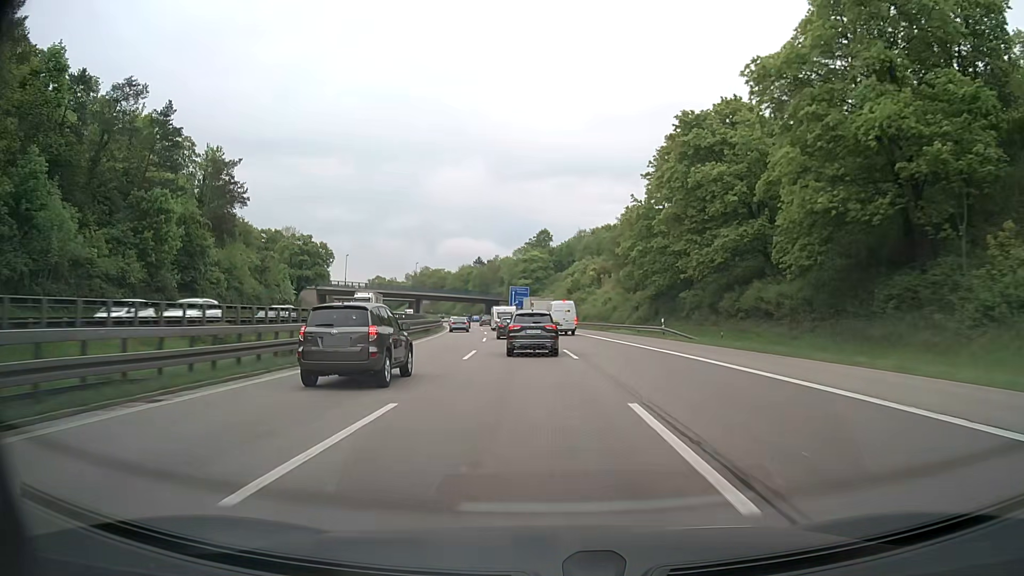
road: motorway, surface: asphalt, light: Day
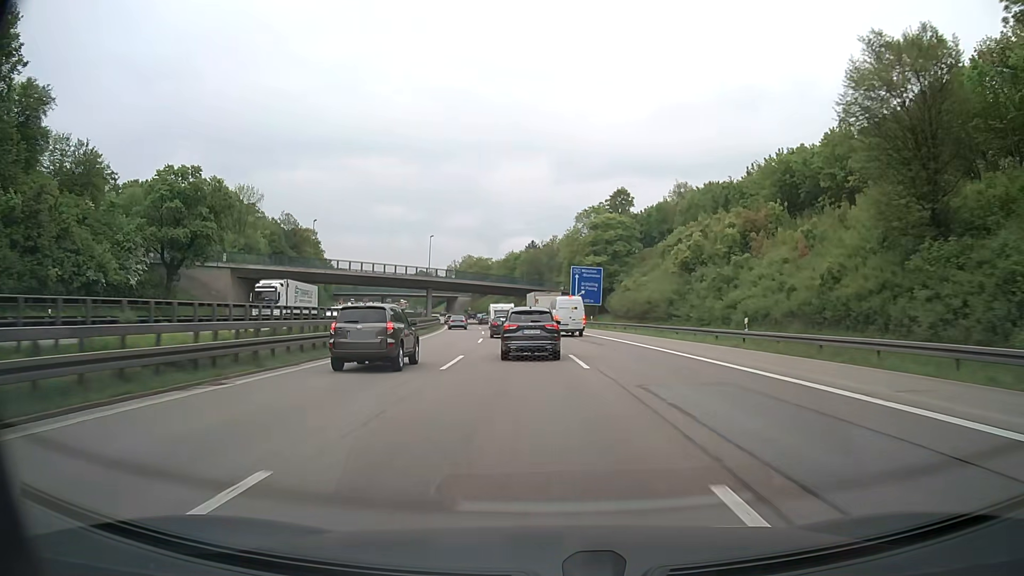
(-2.7, +59.2) m; -5°
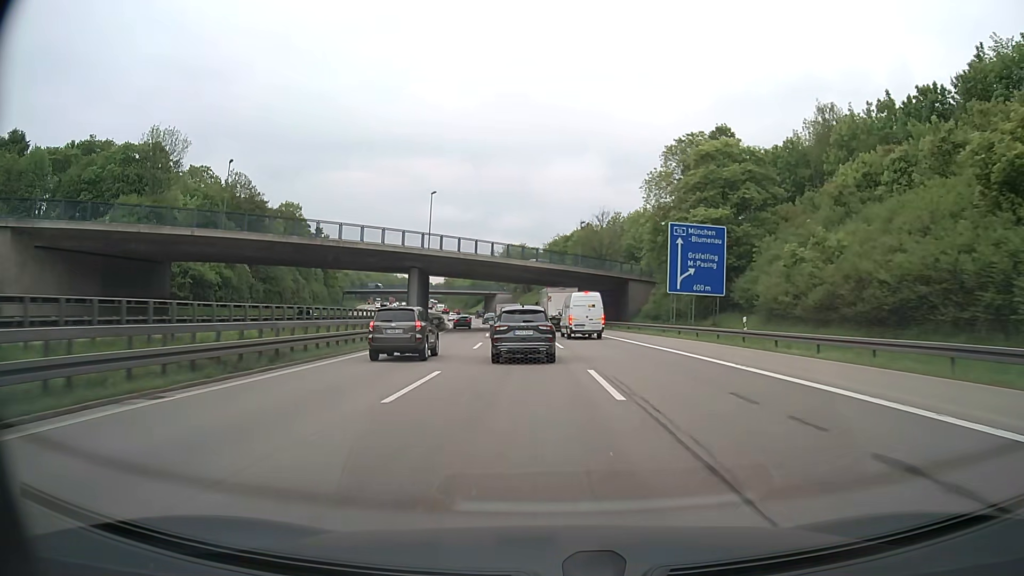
(-1.8, +43.0) m; -5°
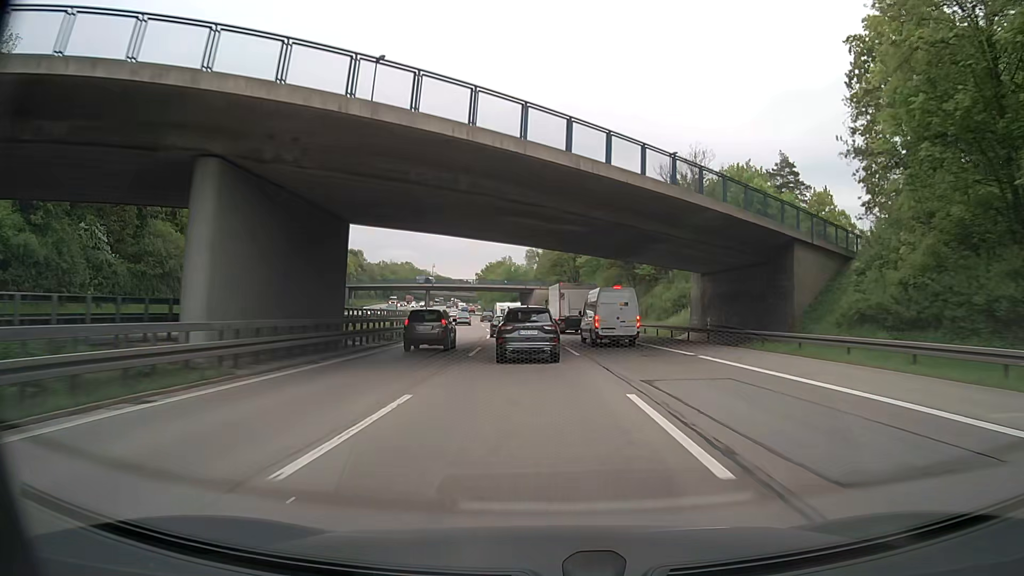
(-1.5, +41.2) m; -4°
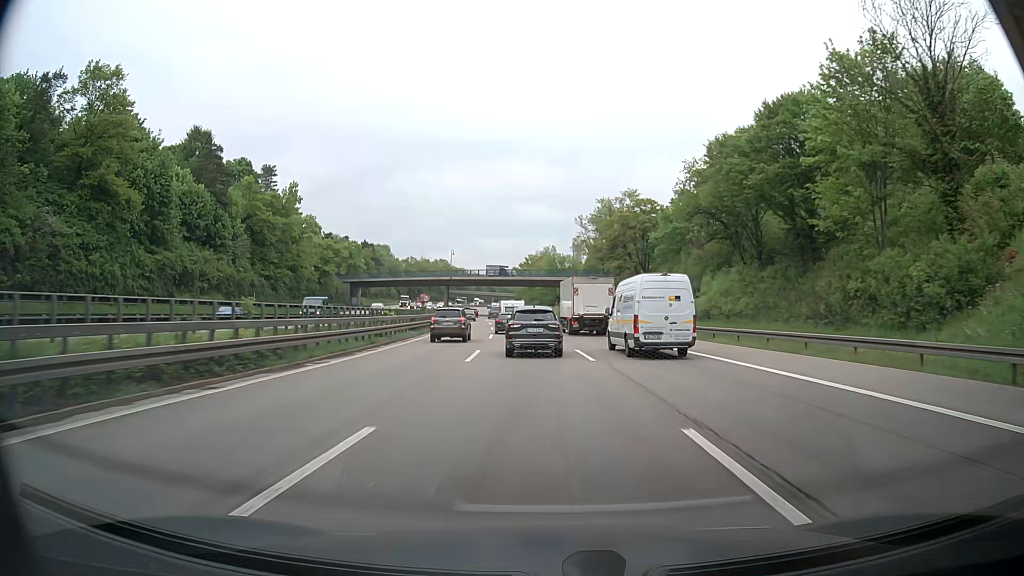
(-1.1, +39.5) m; -4°
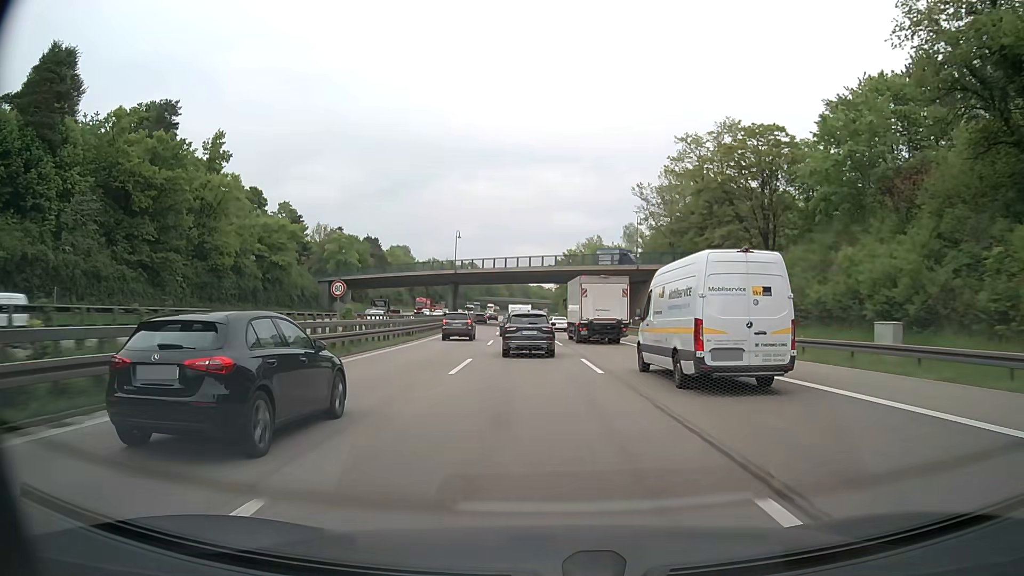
(-1.2, +39.7) m; -3°
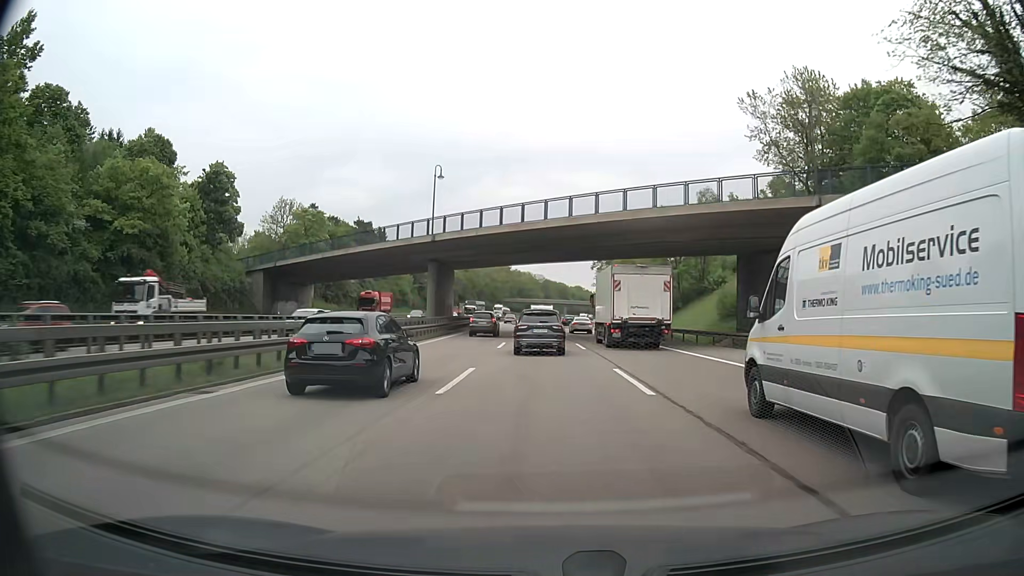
(-1.3, +40.9) m; -3°
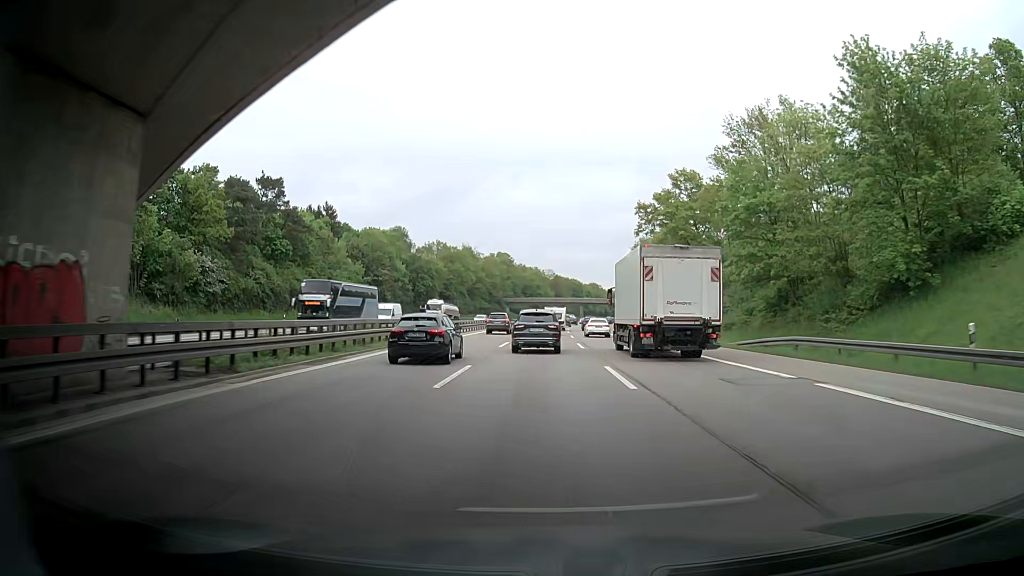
(-0.5, +53.1) m; -2°
(0, +10) (0, +20) (0, +30) (0, +40) (+1, +50) (+1, +60) (+1, +70) (+2, +80) (+2, +90) (+3, +100) m
